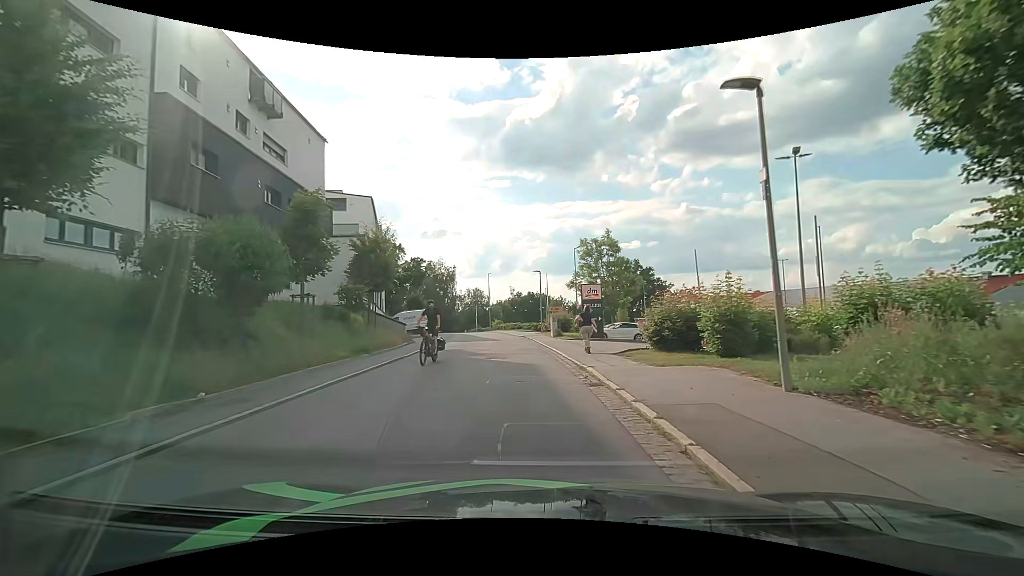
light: Day
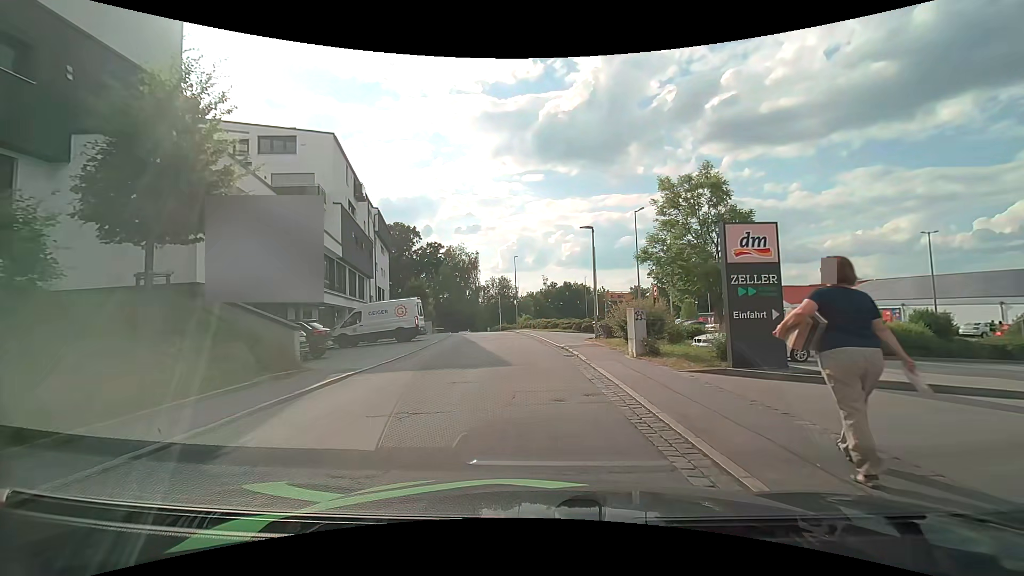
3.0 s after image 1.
(-0.6, +17.7) m; -3°
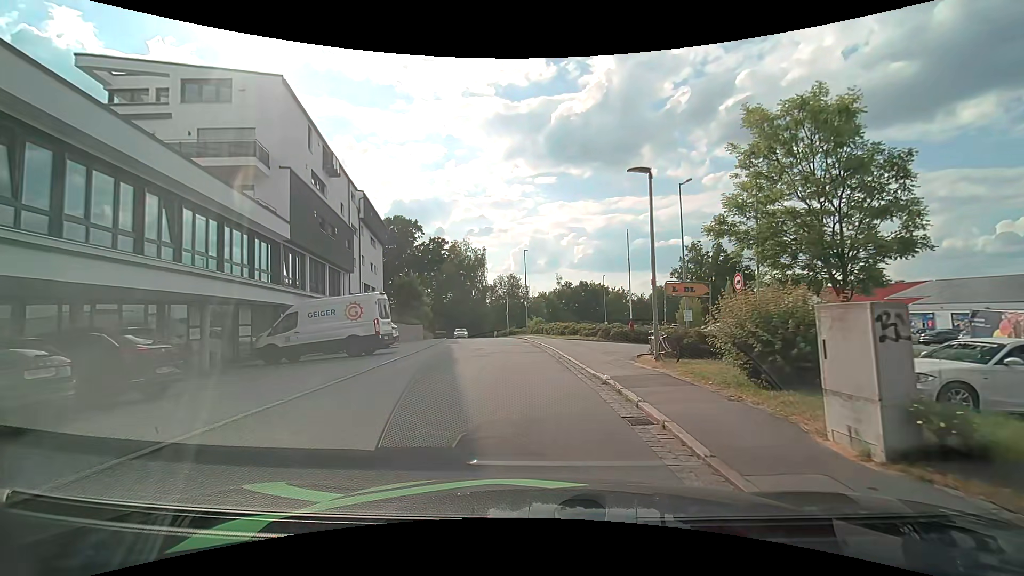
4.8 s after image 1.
(-0.2, +9.0) m; -2°
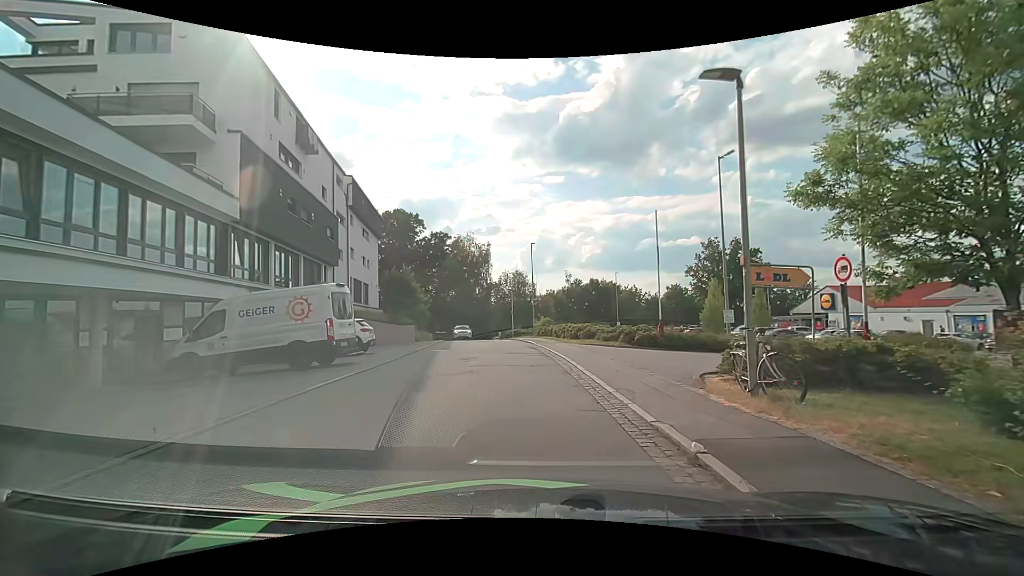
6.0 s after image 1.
(-0.1, +5.1) m; -1°
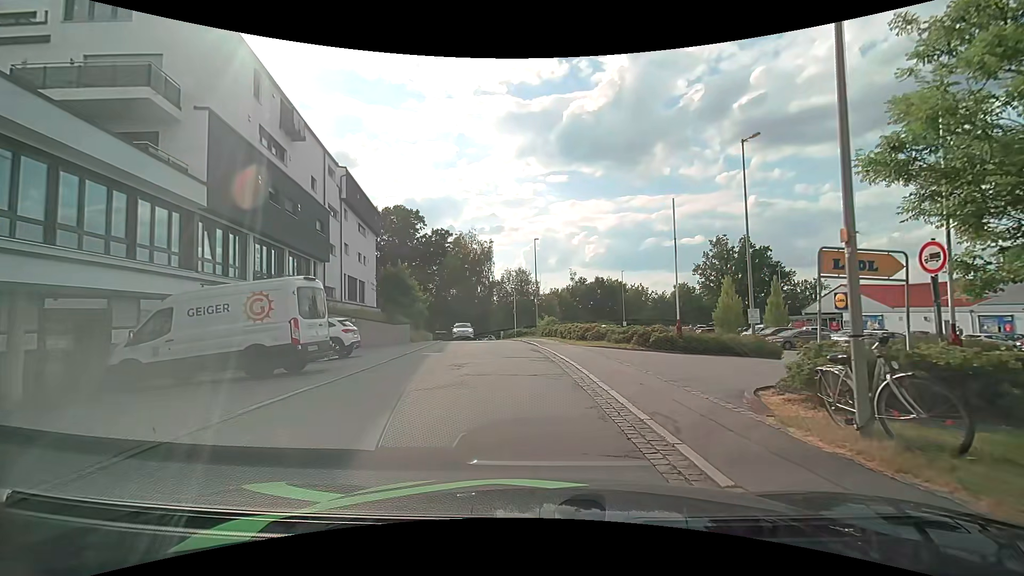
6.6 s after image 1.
(0.0, +2.3) m; -1°
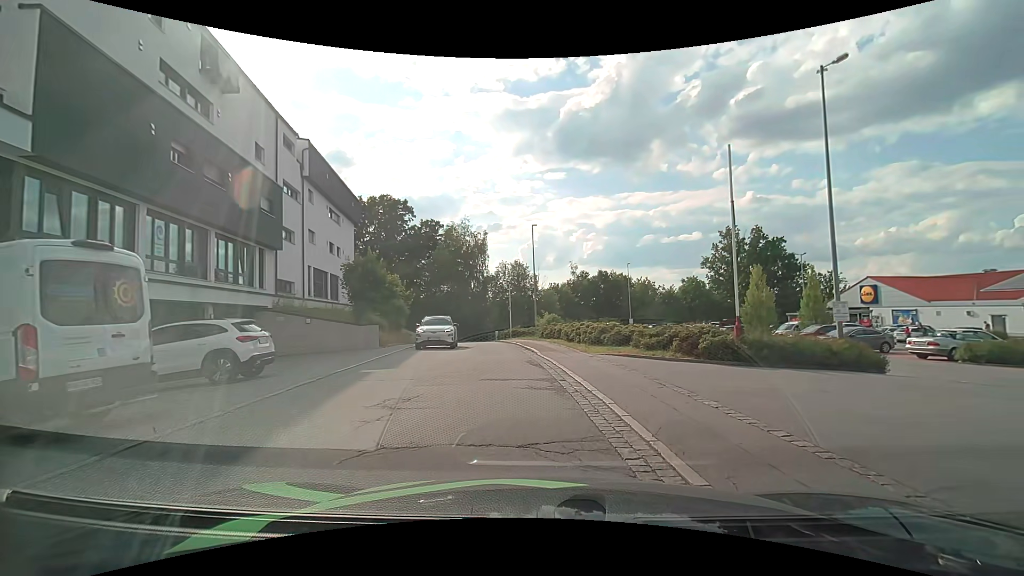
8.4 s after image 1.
(+0.1, +6.4) m; +1°
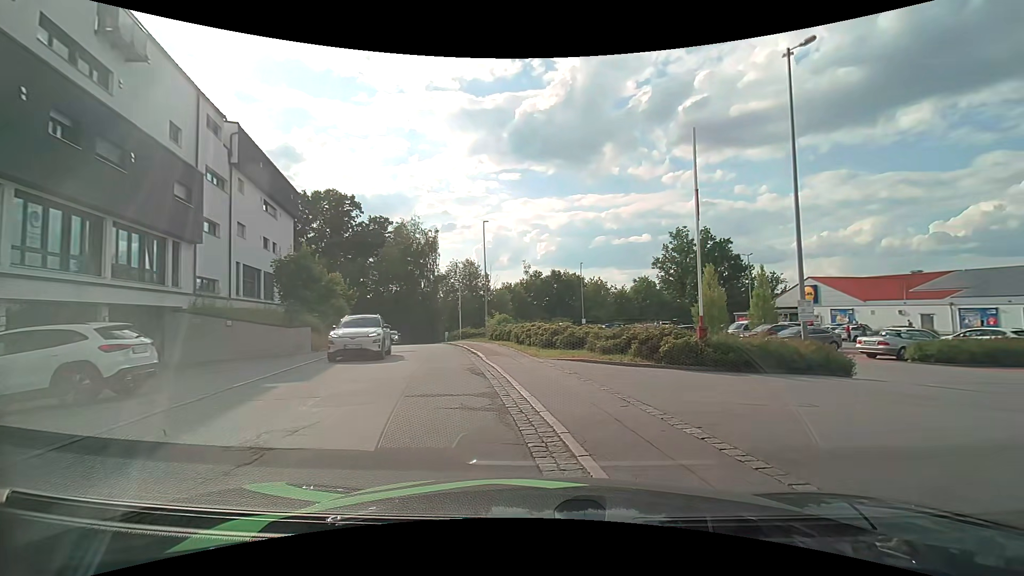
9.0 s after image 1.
(+0.1, +1.9) m; +6°
